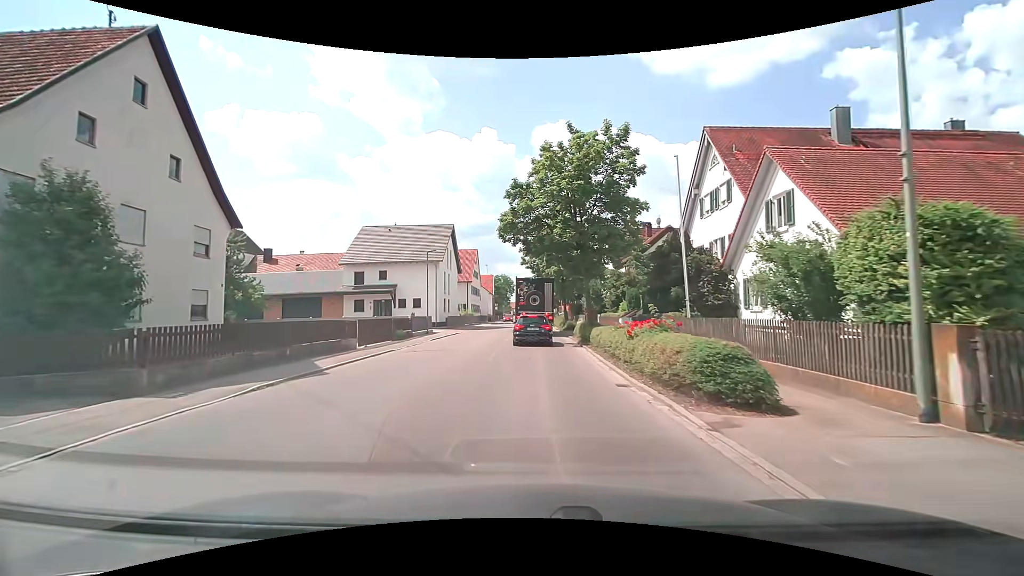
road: tertiary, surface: asphalt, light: Day
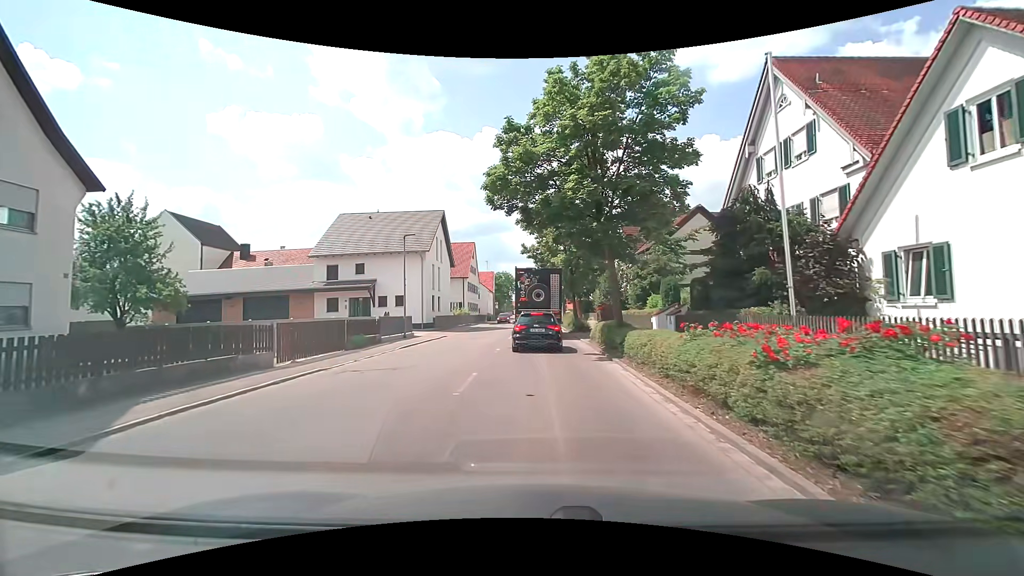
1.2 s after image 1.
(0.0, +7.0) m; 0°
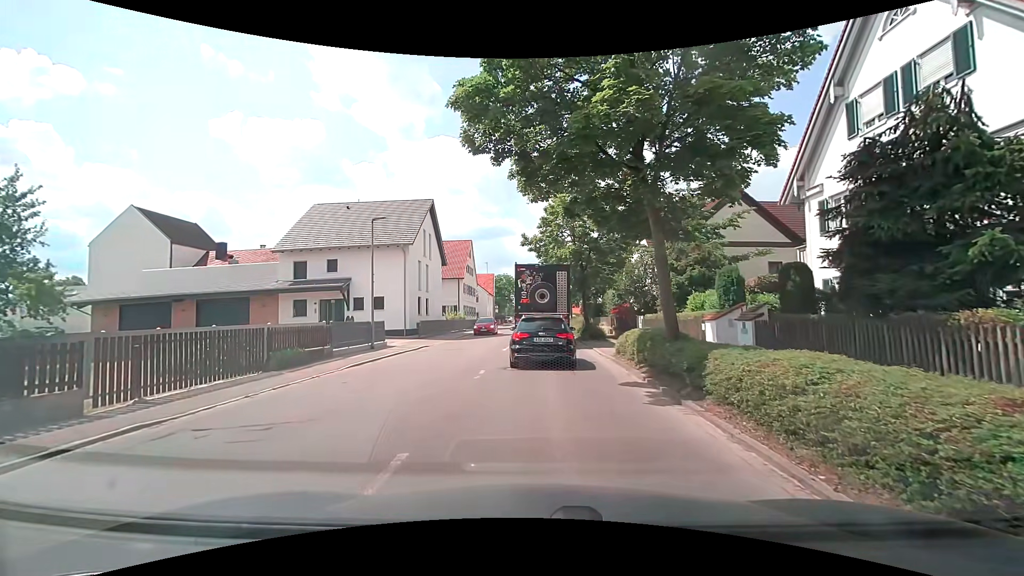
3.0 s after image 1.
(0.0, +6.0) m; 0°
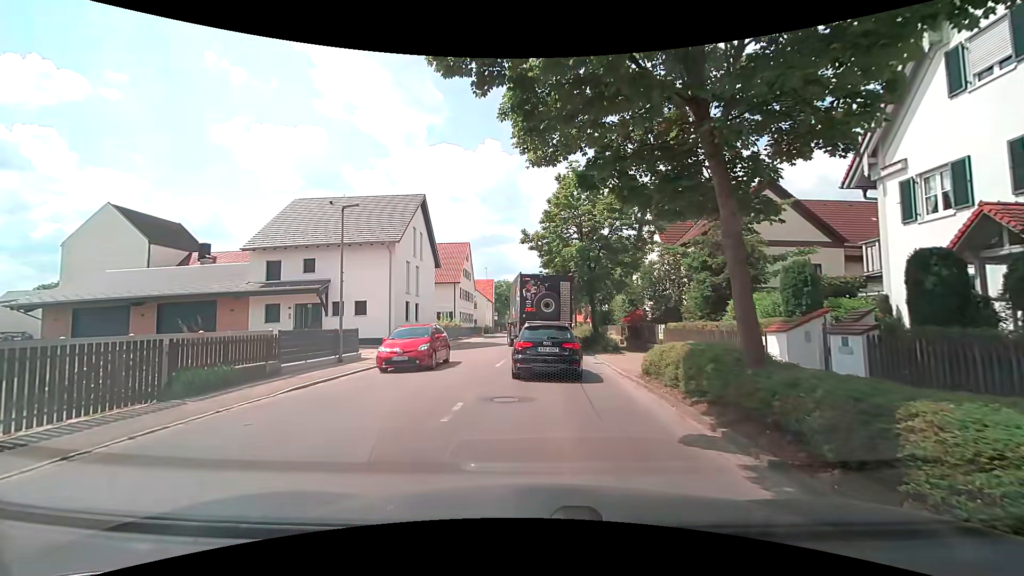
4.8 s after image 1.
(0.0, +4.1) m; -2°
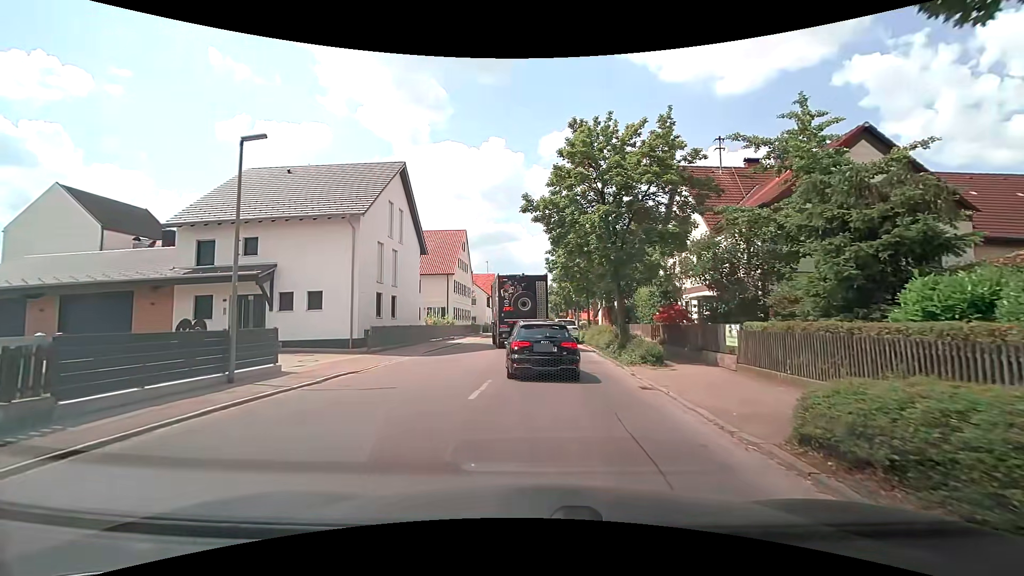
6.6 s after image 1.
(+0.1, +7.5) m; +1°
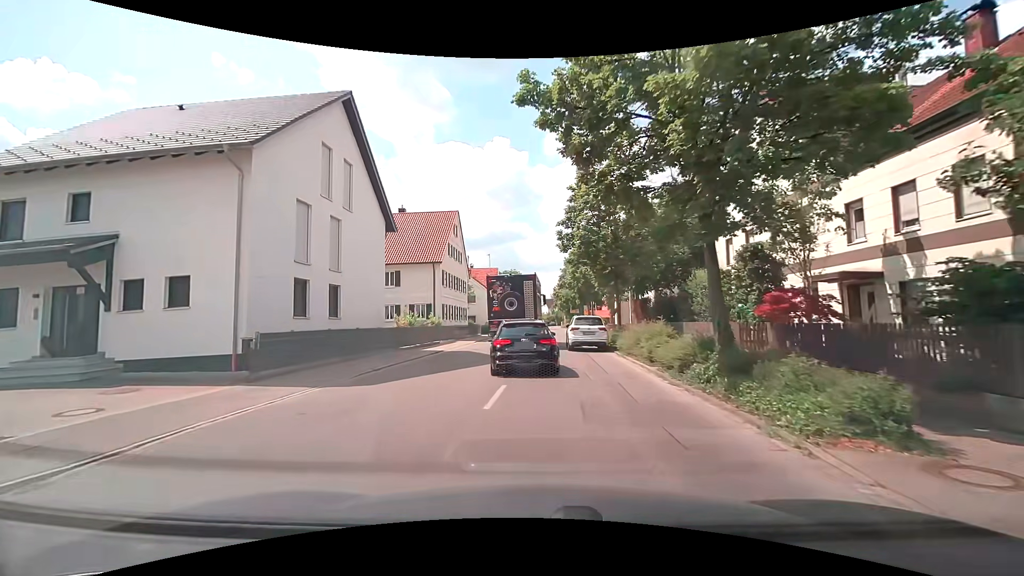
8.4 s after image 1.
(-0.2, +10.3) m; -2°
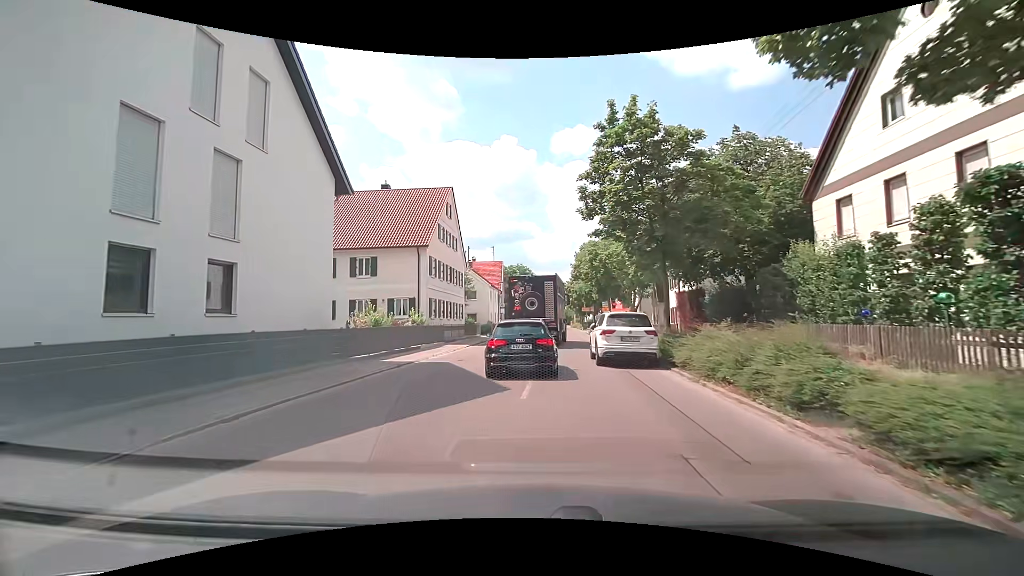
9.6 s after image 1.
(0.0, +8.1) m; -1°
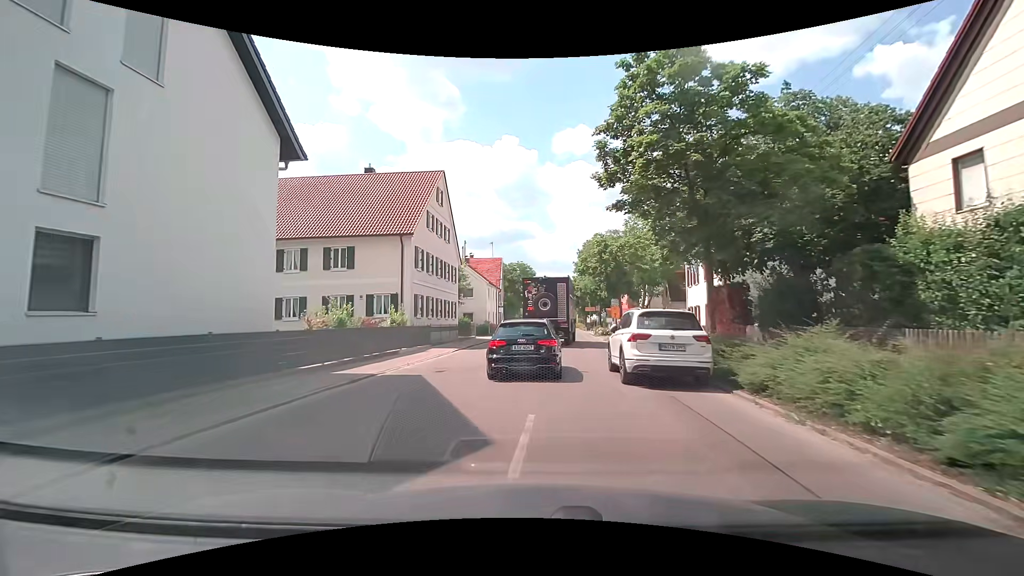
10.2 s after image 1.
(0.0, +4.4) m; 0°
(0, +10) (+1, +20) (+2, +30) (+3, +40) (+4, +50) (+4, +60) (+5, +70) (+6, +80) (+6, +90) (+7, +100) m
